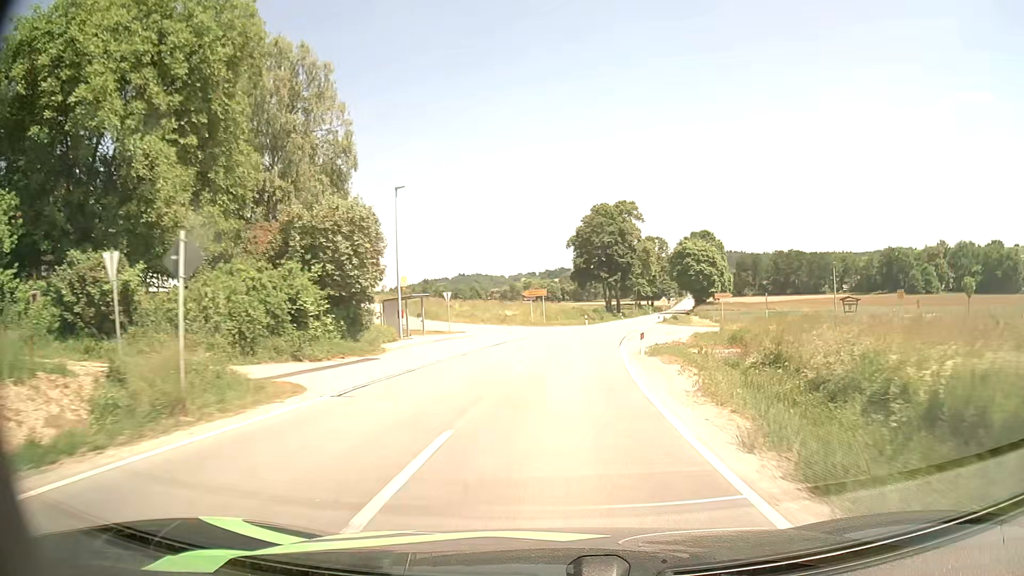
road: secondary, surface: asphalt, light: Day
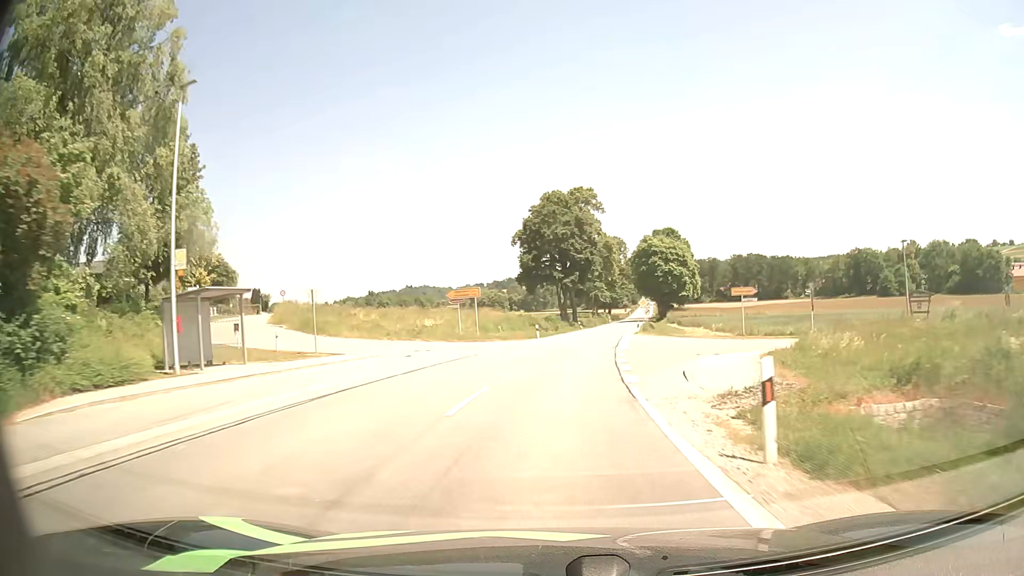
(+0.8, +19.1) m; +4°
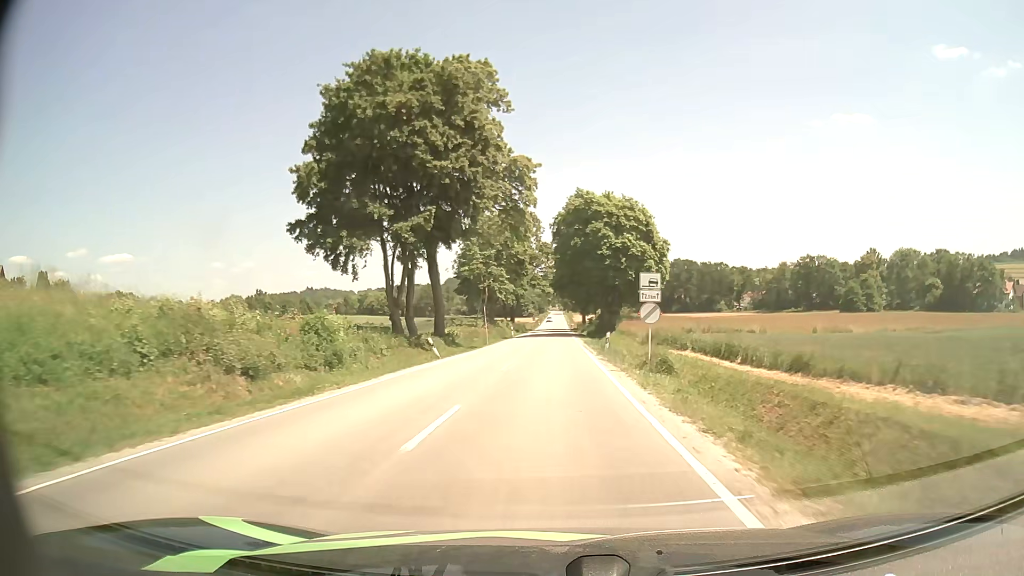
(+4.3, +50.0) m; +8°
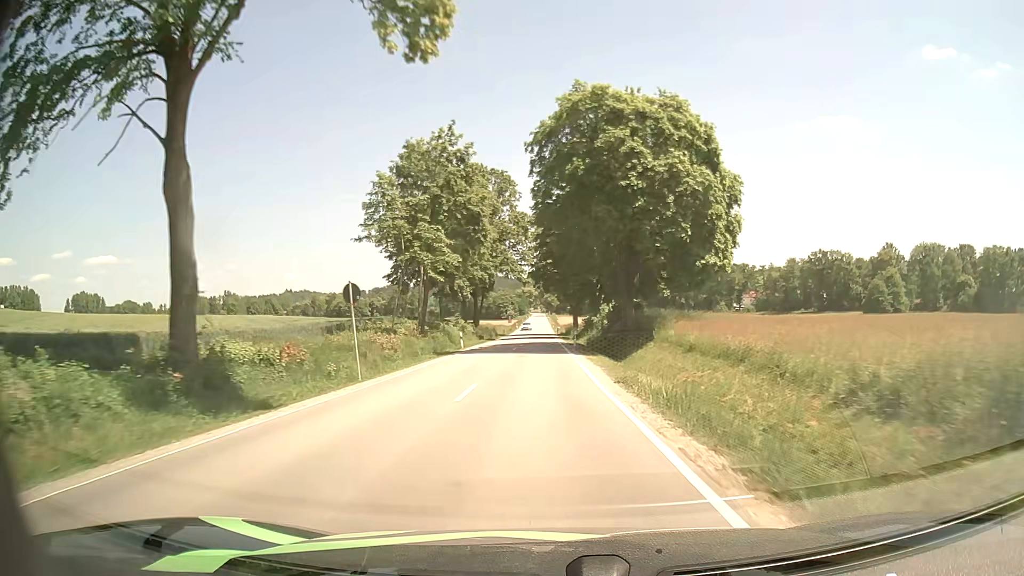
(+0.5, +31.5) m; +2°
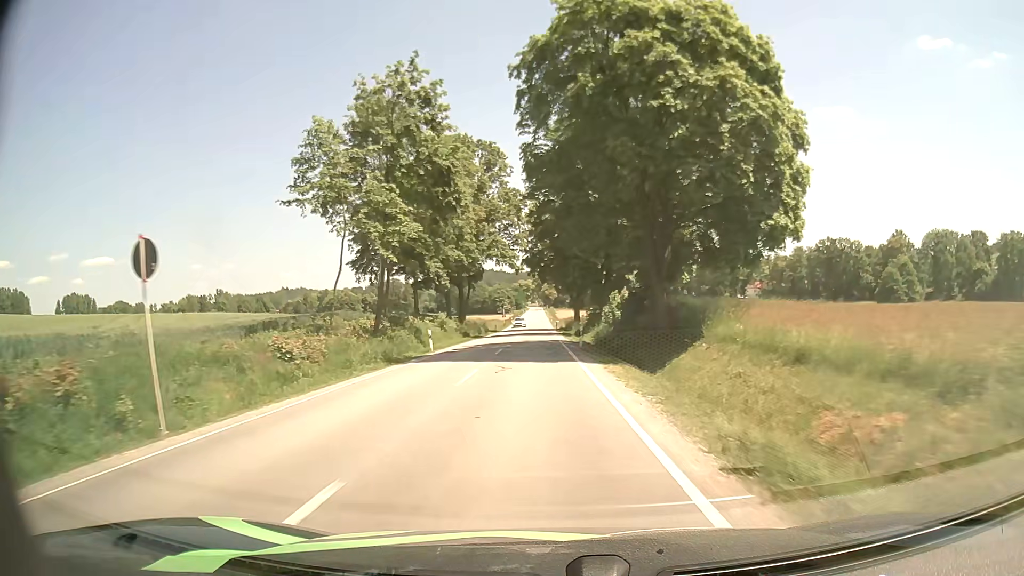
(+0.1, +10.8) m; 0°
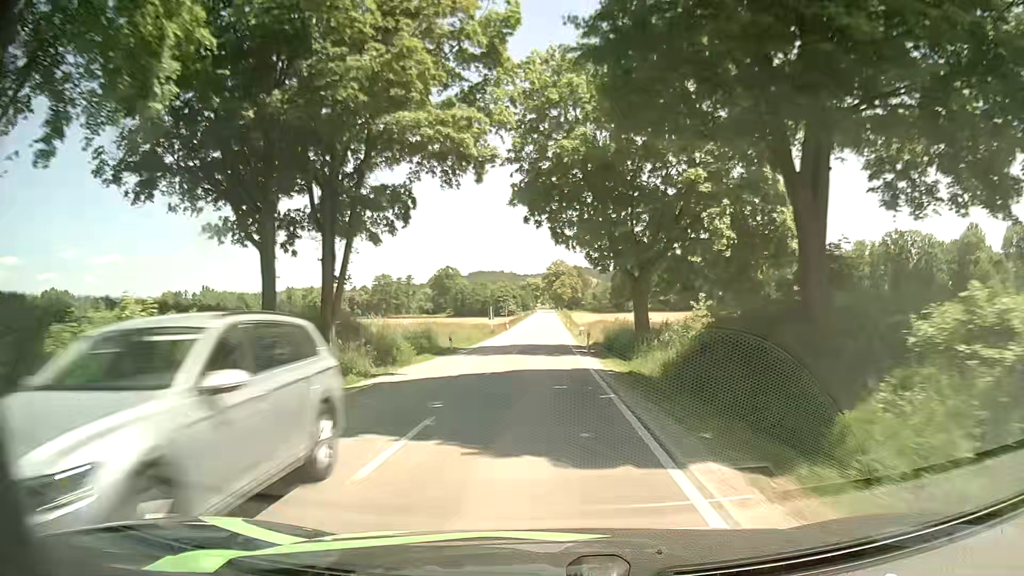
(-0.8, +44.2) m; -1°
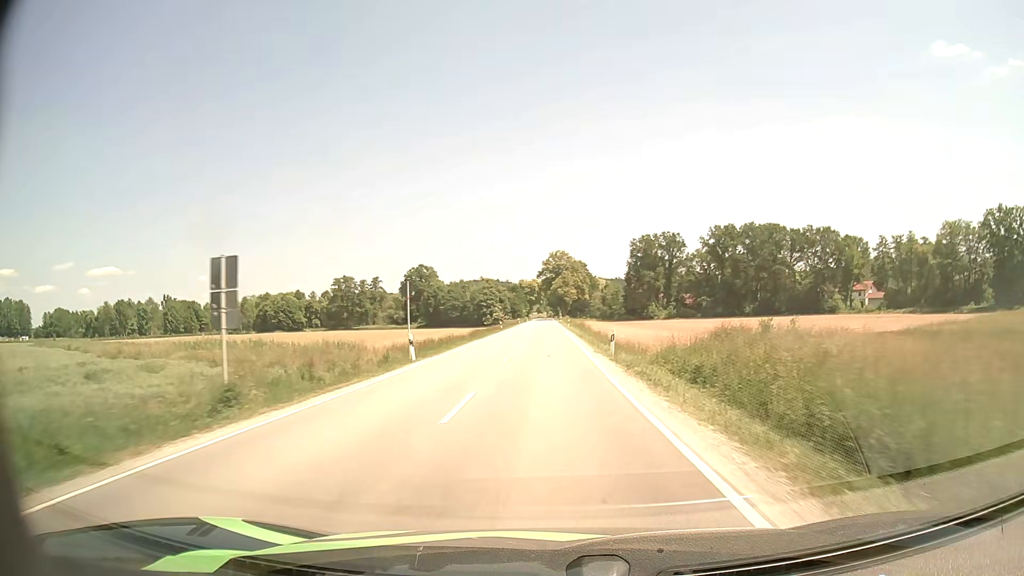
(-0.3, +57.0) m; 0°
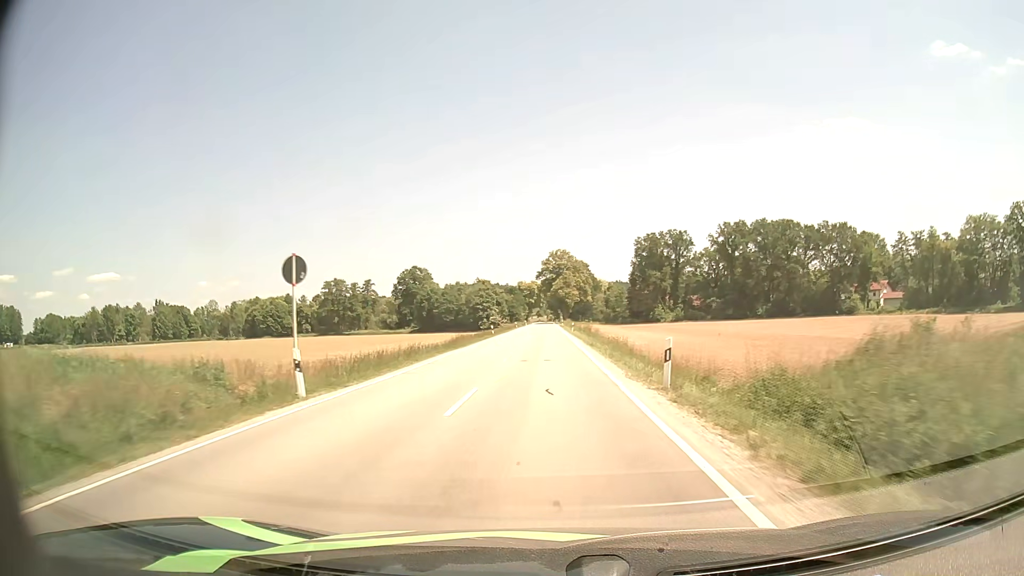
(0.0, +11.5) m; 0°
(0, +10) (0, +20) (0, +30) (0, +40) (0, +50) (0, +60) (0, +70) (0, +80) (0, +90) (0, +100) m
